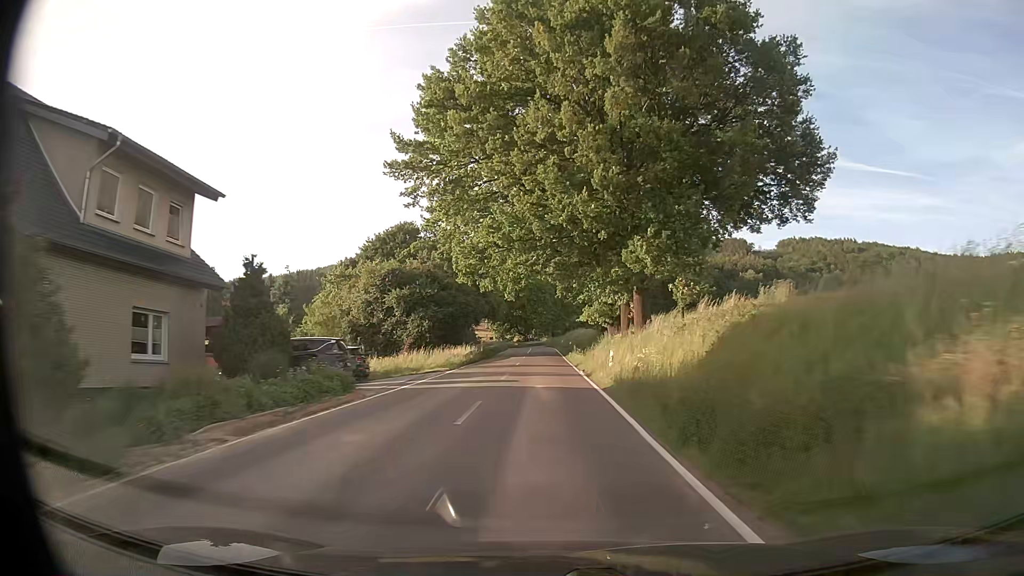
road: secondary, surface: asphalt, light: Day
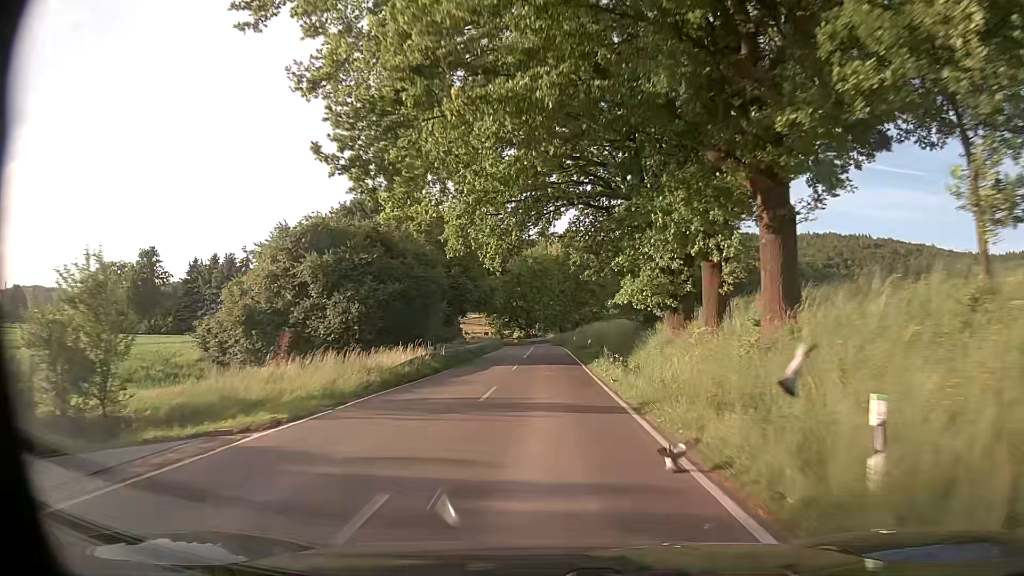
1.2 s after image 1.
(-0.1, +20.6) m; -1°
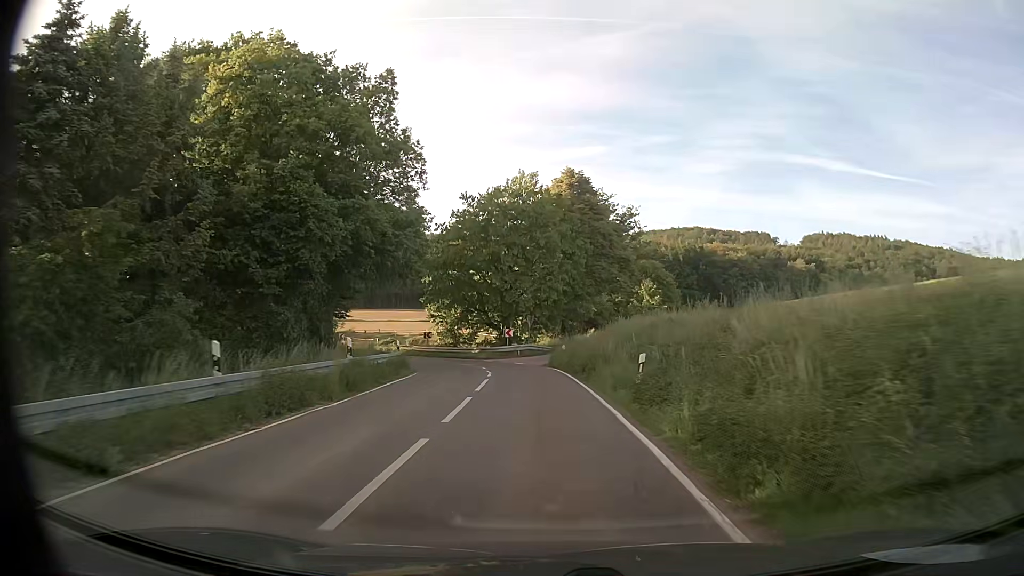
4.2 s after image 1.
(+0.2, +44.7) m; +1°
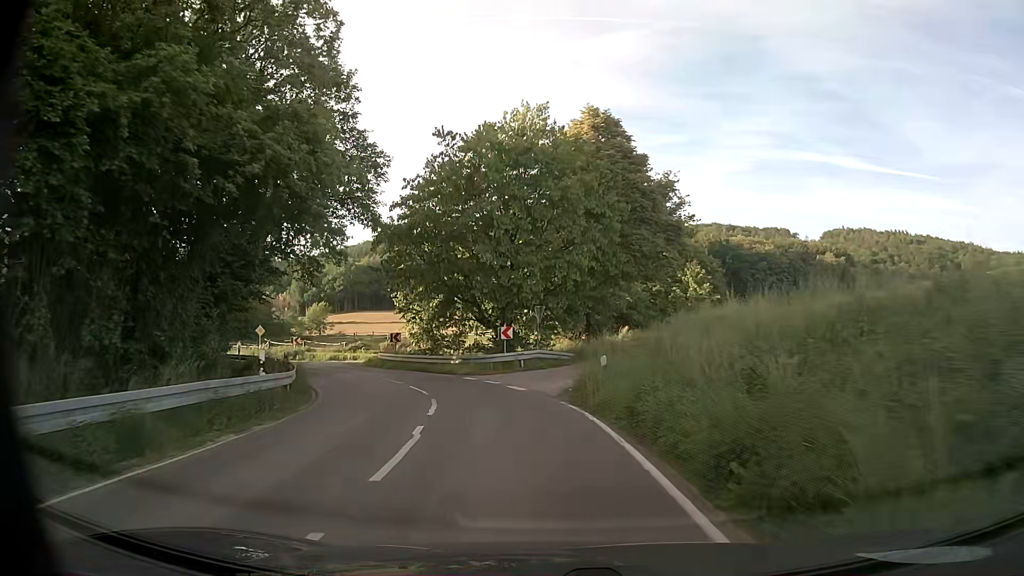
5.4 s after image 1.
(-0.1, +16.0) m; -1°
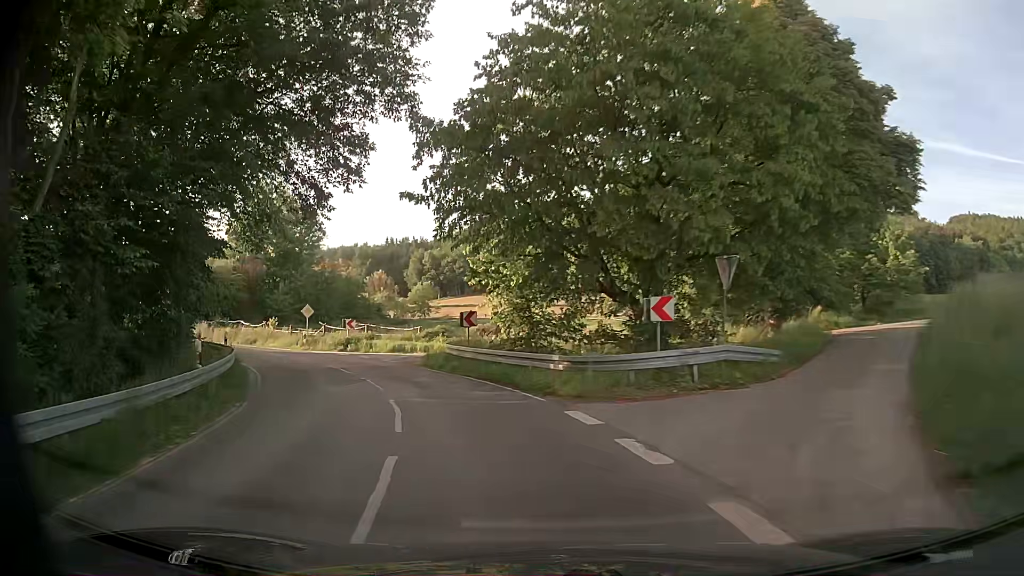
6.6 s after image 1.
(-1.1, +14.8) m; -9°
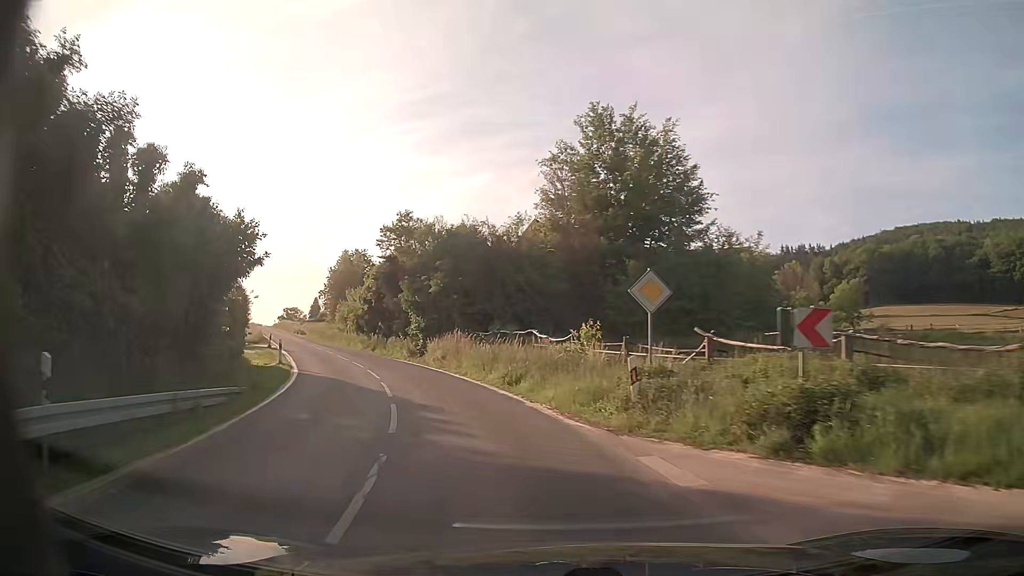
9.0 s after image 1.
(-8.5, +27.8) m; -34°
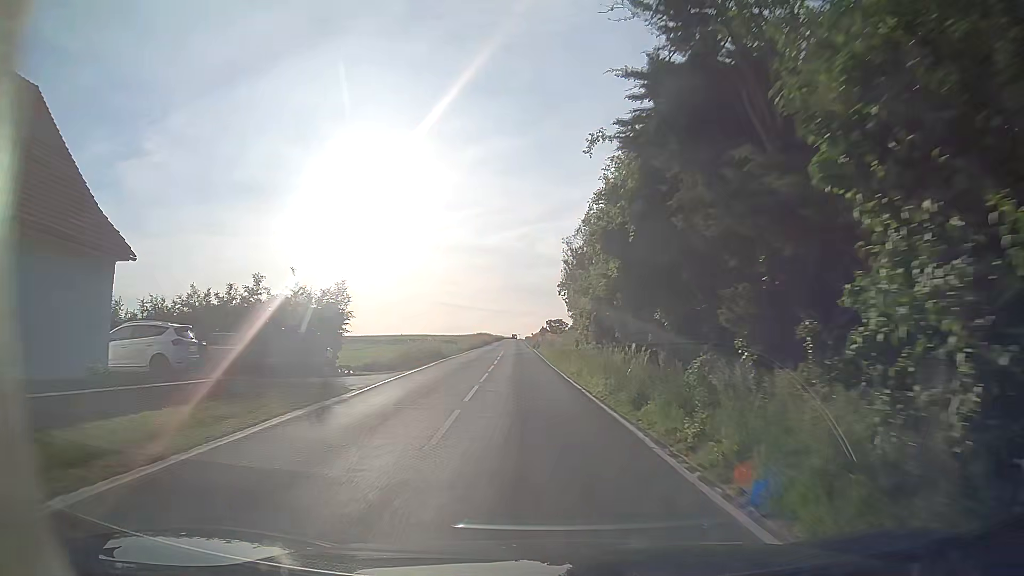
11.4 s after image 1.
(-7.4, +31.2) m; -24°
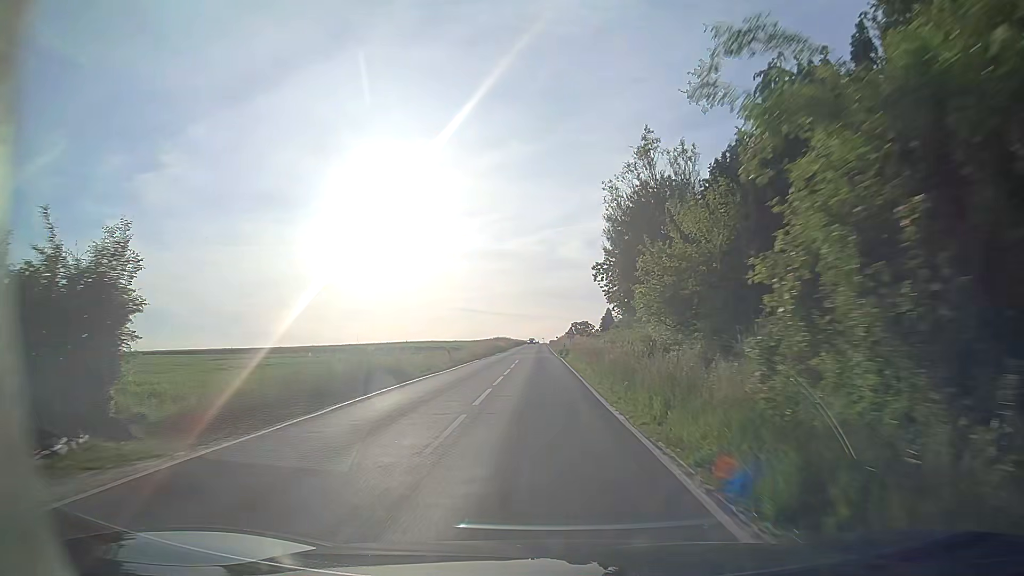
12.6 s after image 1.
(-0.4, +18.1) m; -2°
(0, +10) (0, +20) (0, +30) (-1, +40) (-1, +50) (-1, +60) (-1, +70) (-1, +80) (-1, +90) (-1, +100) m
